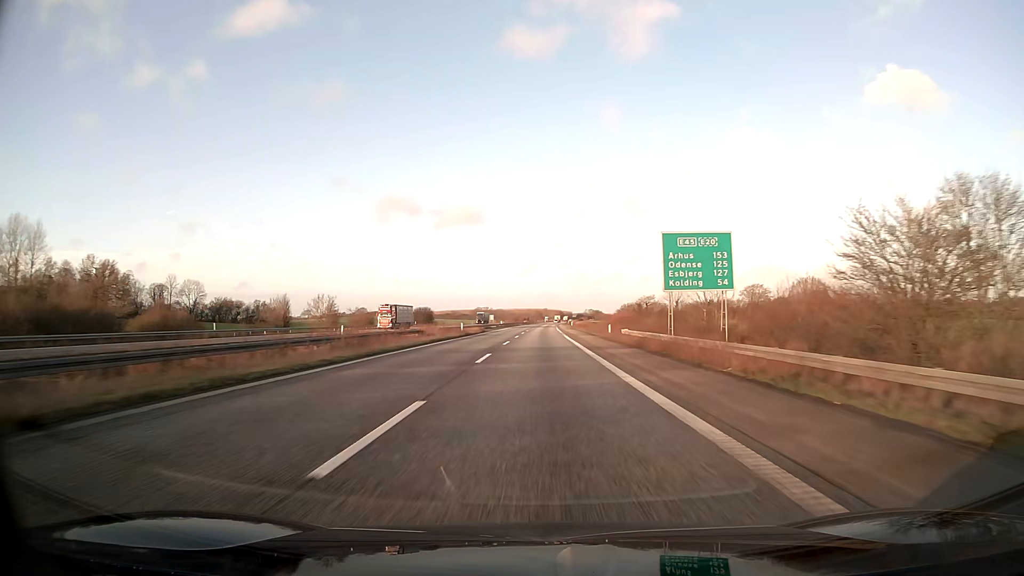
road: motorway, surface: asphalt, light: Day
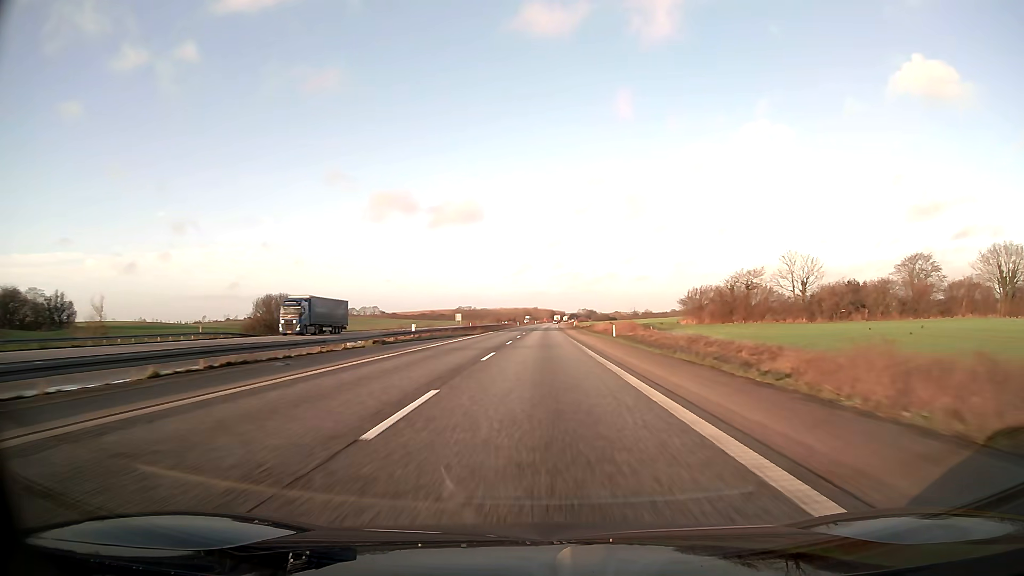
(+1.0, +103.1) m; +1°
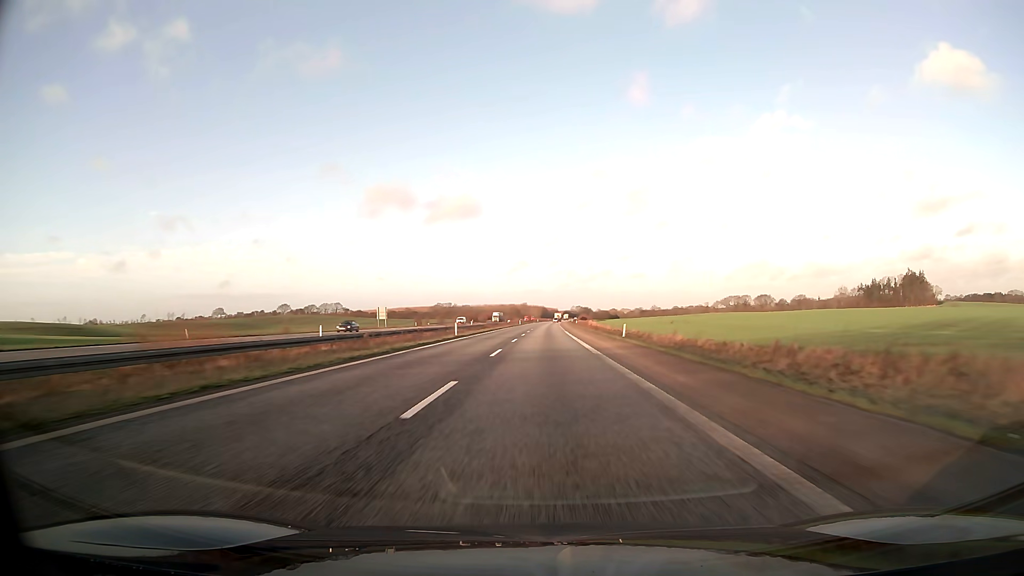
(+0.9, +103.1) m; +1°
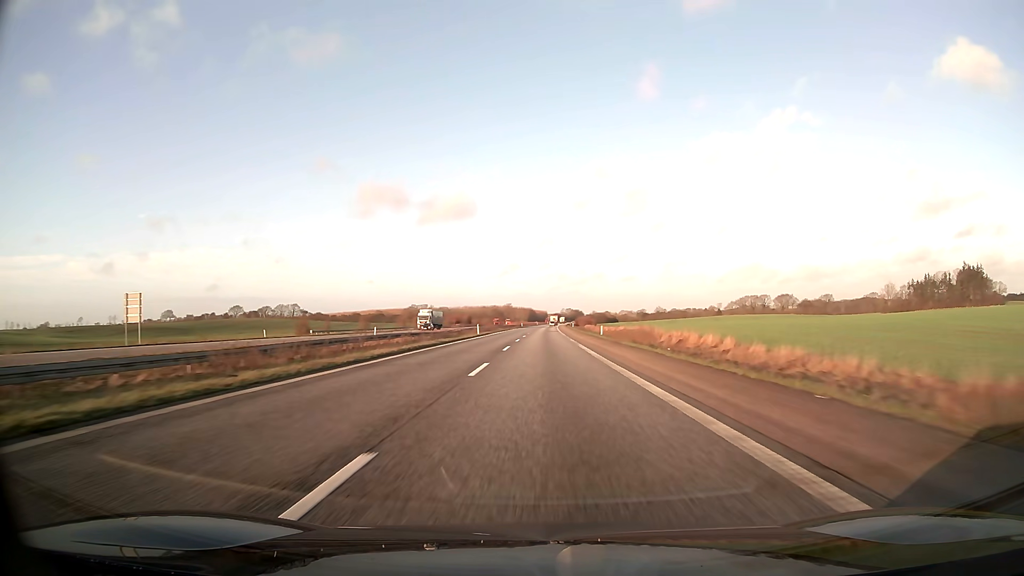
(+0.7, +82.5) m; +1°
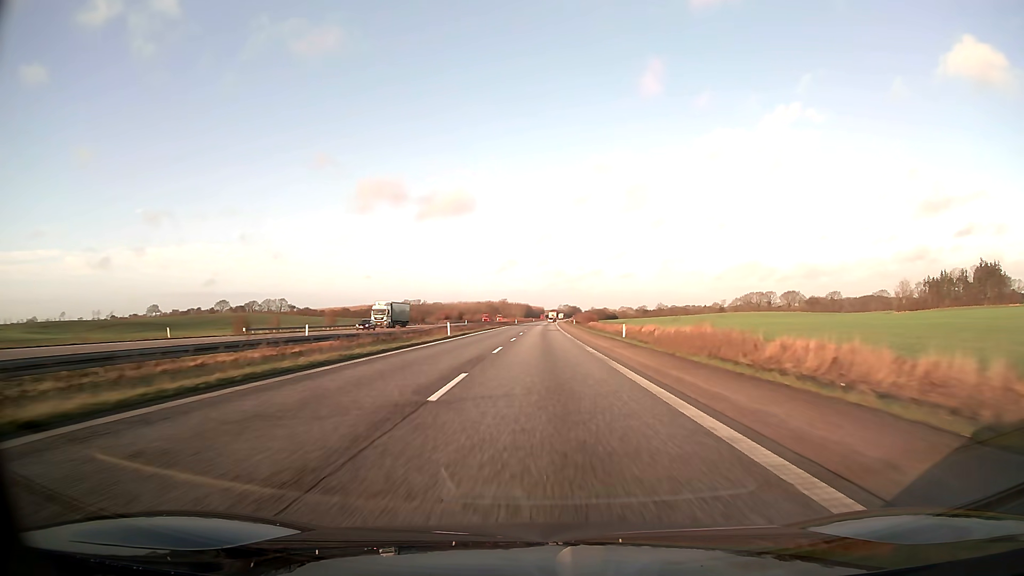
(+0.1, +20.6) m; 0°
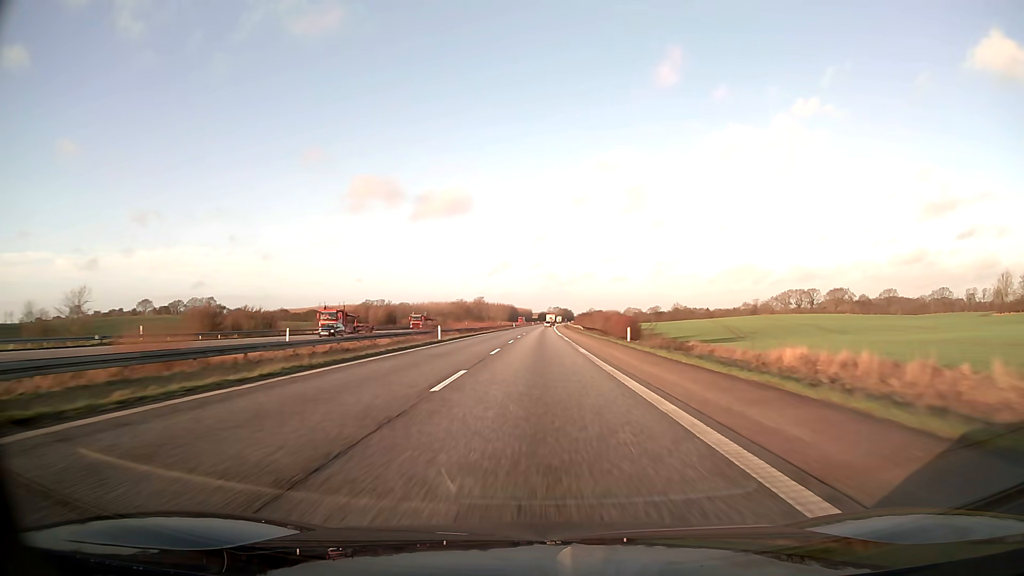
(+0.9, +103.1) m; +1°
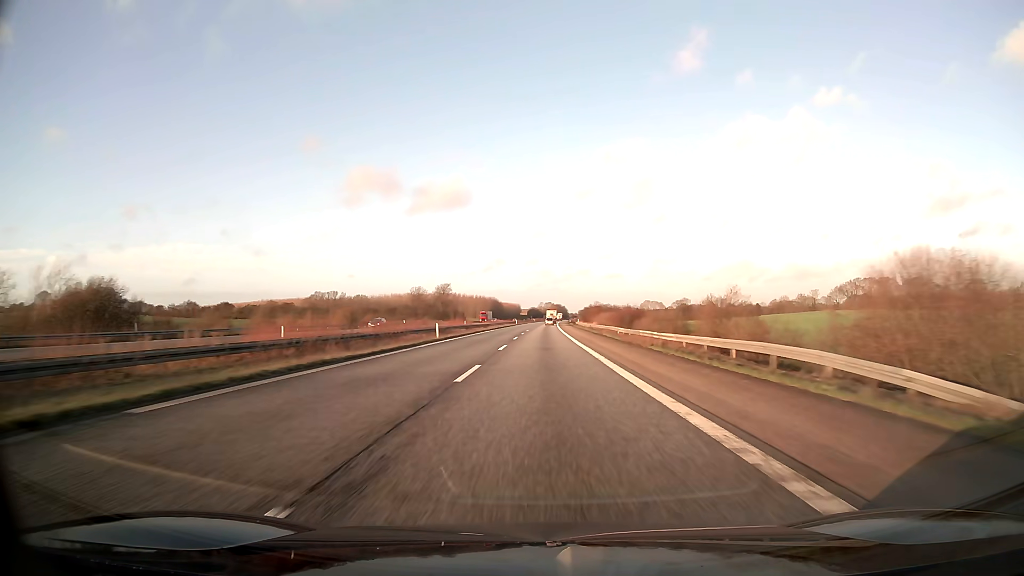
(+0.5, +103.1) m; +1°
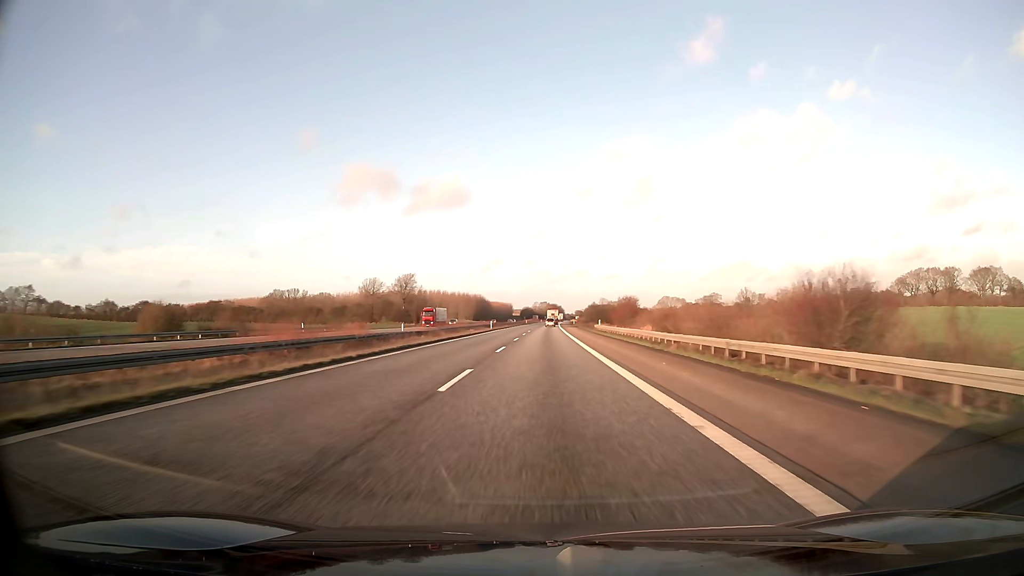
(+0.5, +61.9) m; +1°
(0, +10) (0, +20) (0, +30) (0, +40) (0, +50) (0, +60) (0, +70) (0, +80) (0, +90) (0, +100) m
